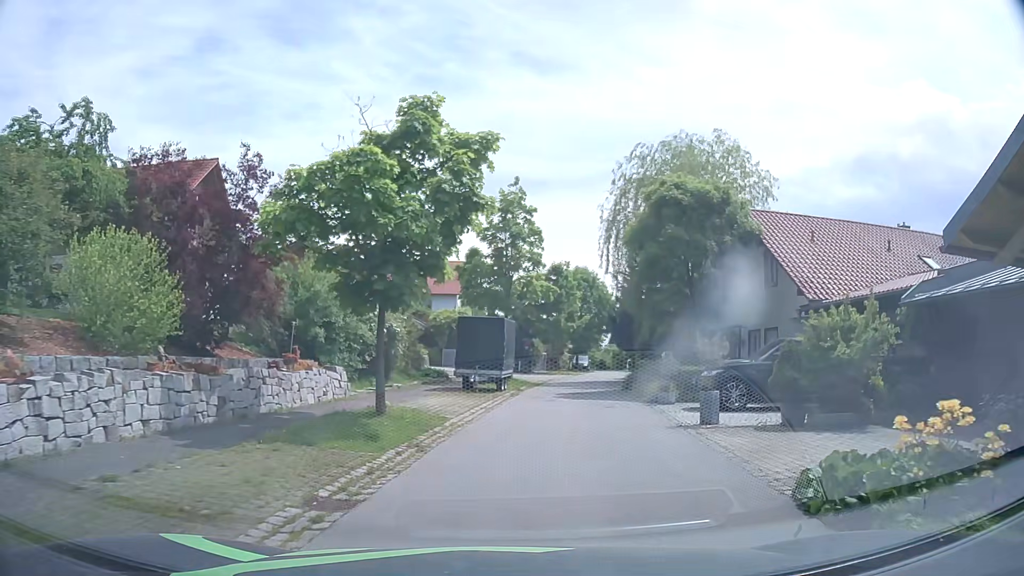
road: residential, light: Day
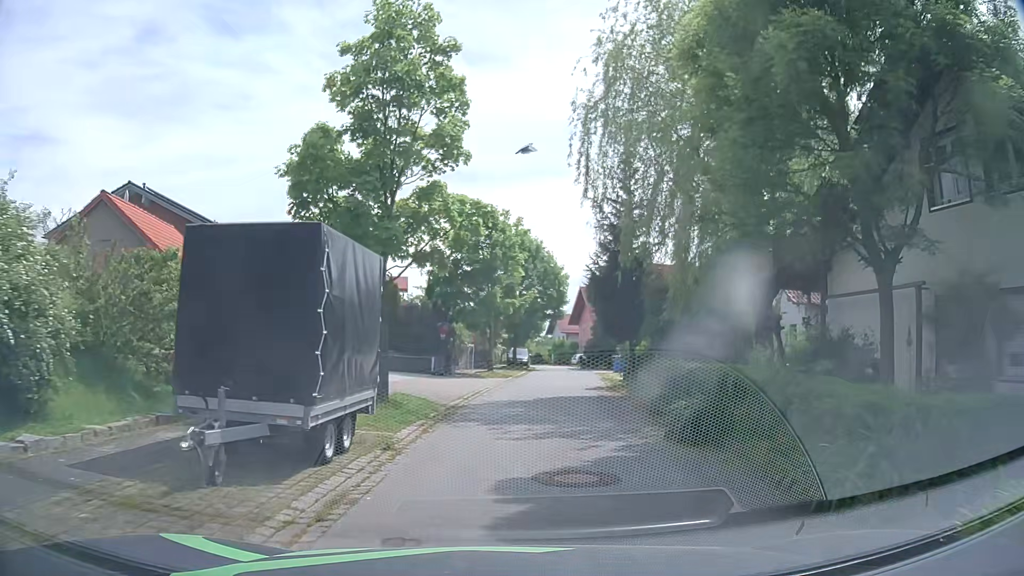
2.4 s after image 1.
(+0.4, +16.2) m; +5°
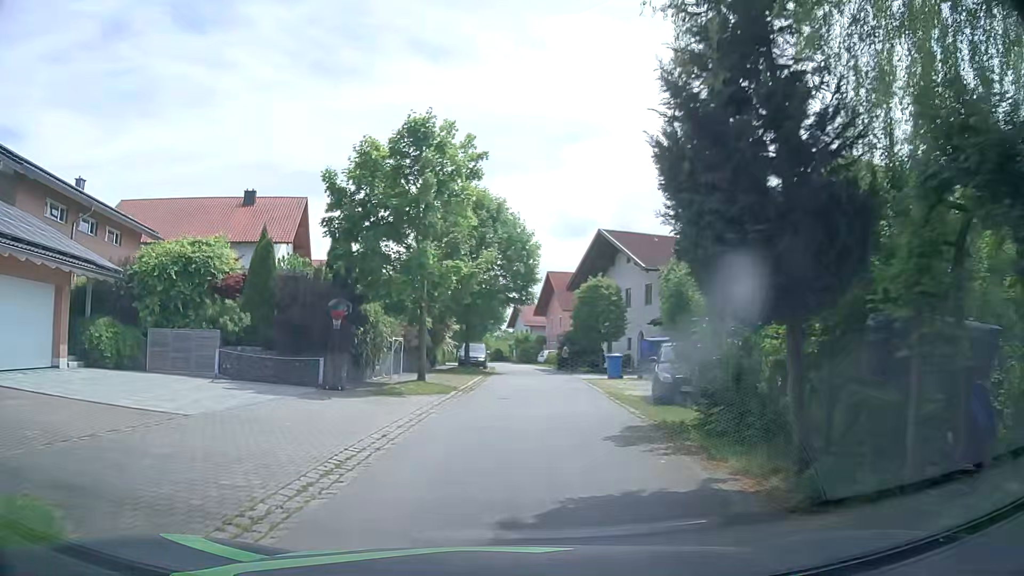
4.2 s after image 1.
(+0.3, +13.1) m; +3°
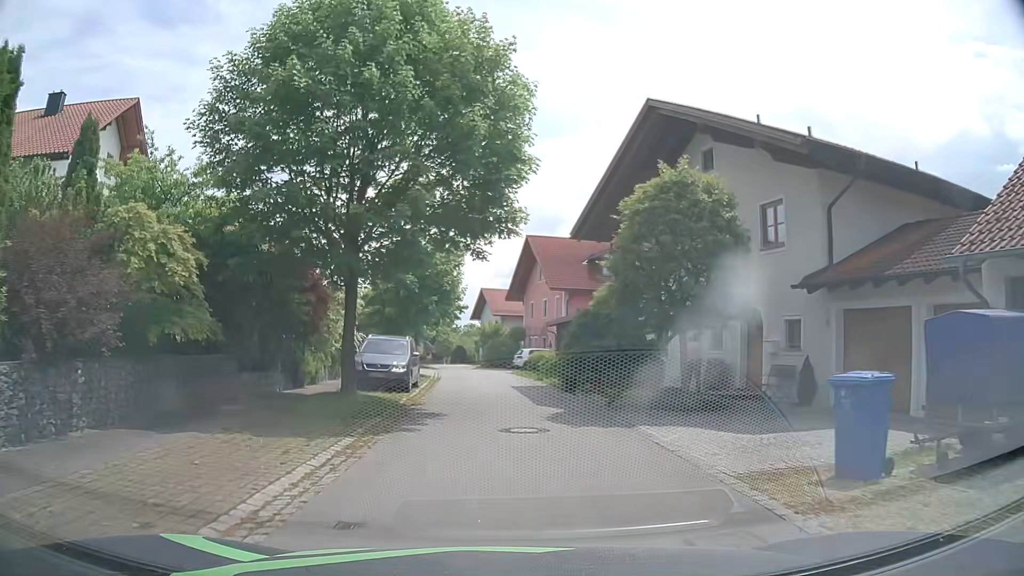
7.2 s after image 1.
(+0.6, +22.6) m; +3°
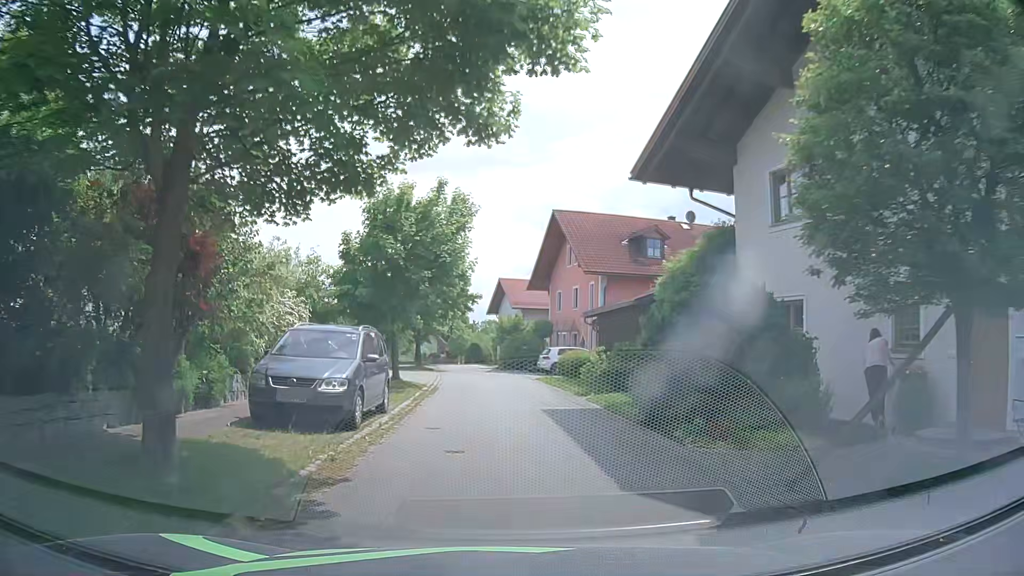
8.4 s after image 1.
(-0.1, +9.2) m; -2°
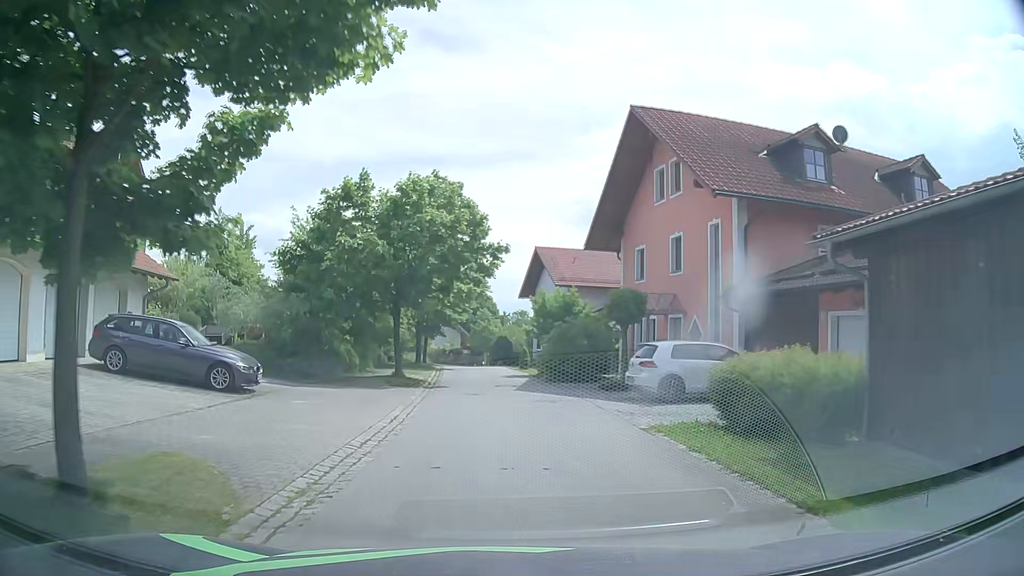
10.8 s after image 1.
(-0.2, +18.7) m; -2°
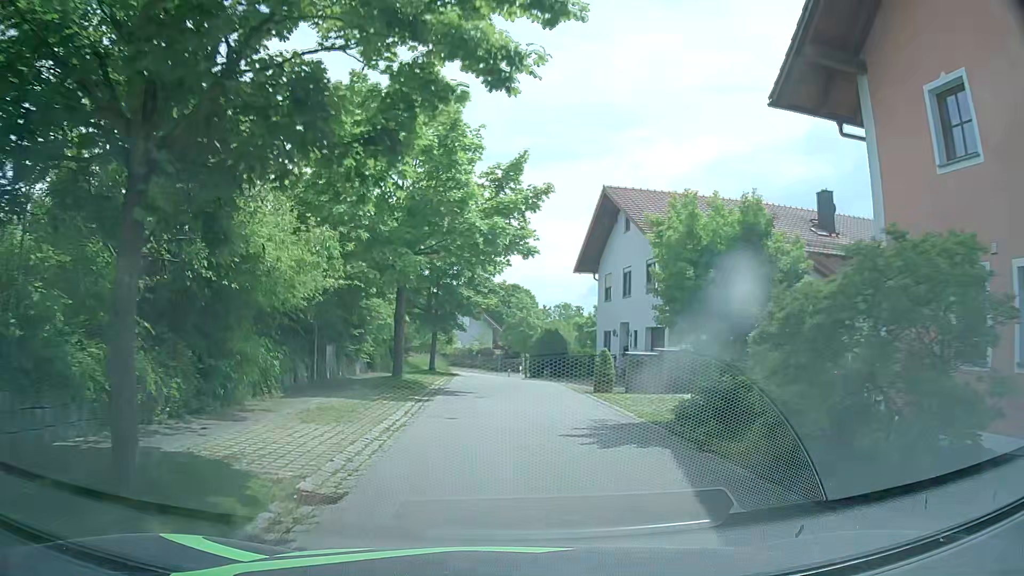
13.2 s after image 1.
(-0.5, +18.9) m; -3°
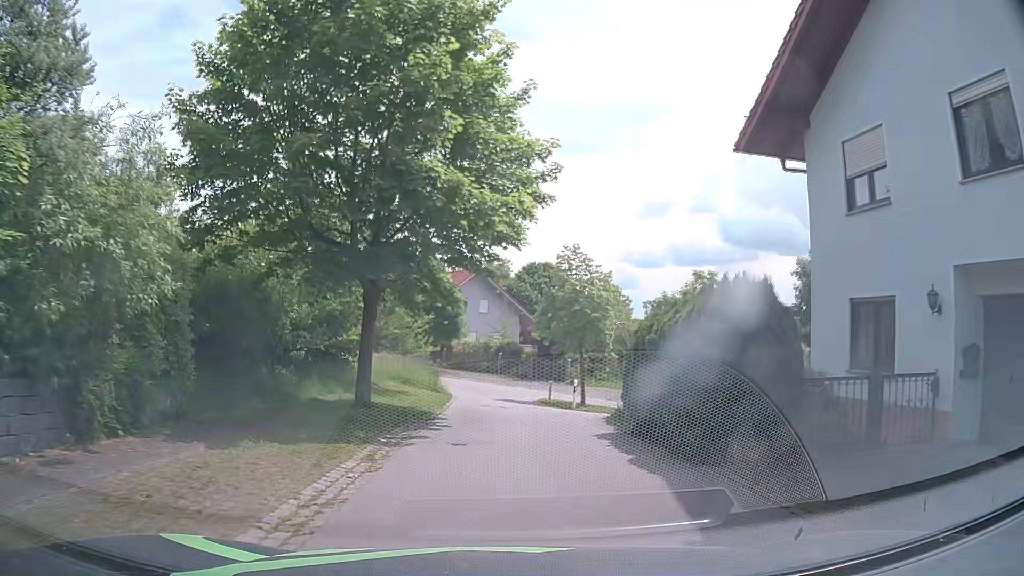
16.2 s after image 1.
(-0.7, +23.4) m; -4°
(0, +10) (0, +20) (0, +30) (-2, +40) (-8, +48) (-16, +54) (-24, +60) (-31, +67) (-34, +76) (-30, +85) m
